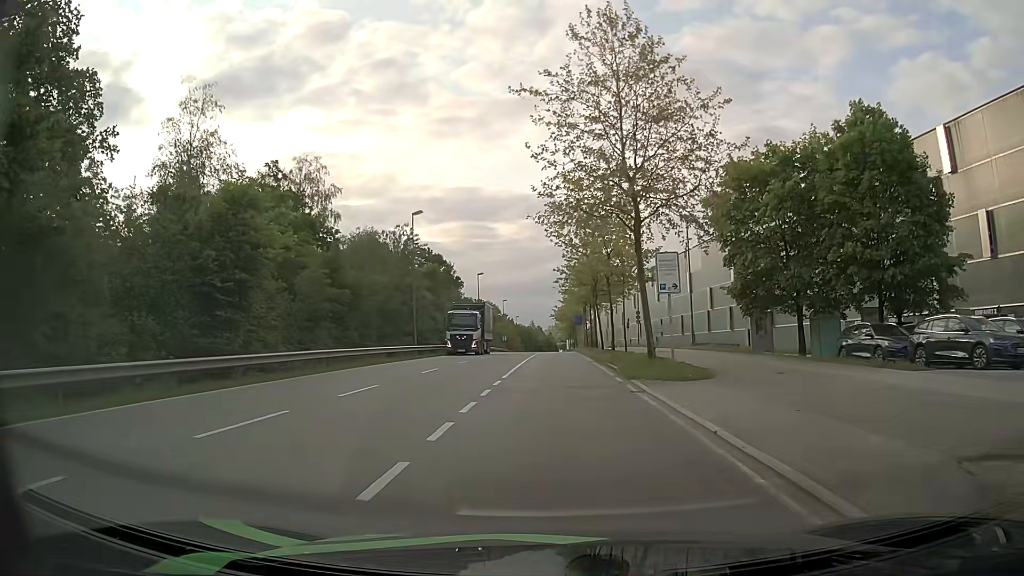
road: secondary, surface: asphalt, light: Day
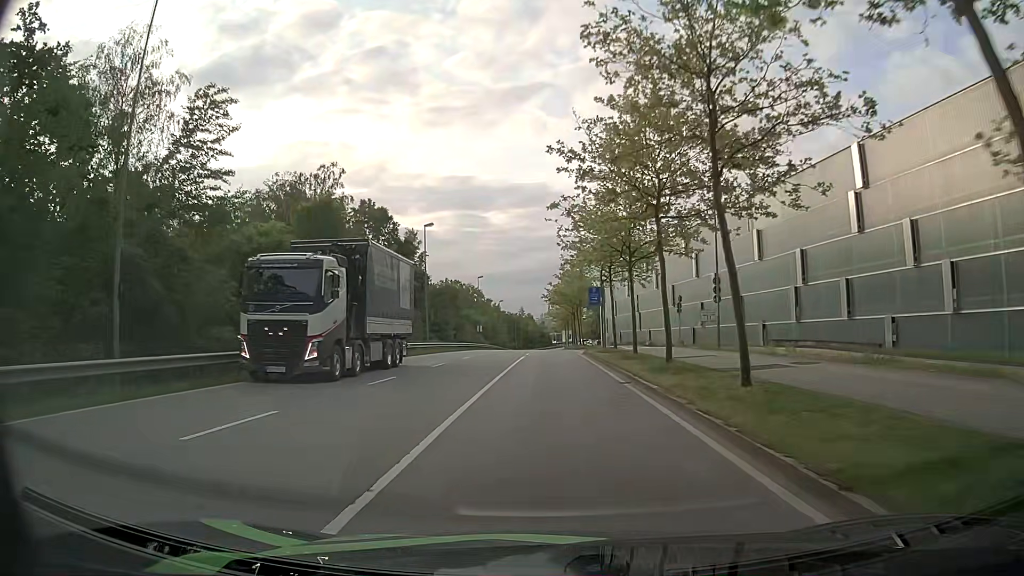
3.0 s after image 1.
(0.0, +33.9) m; +1°
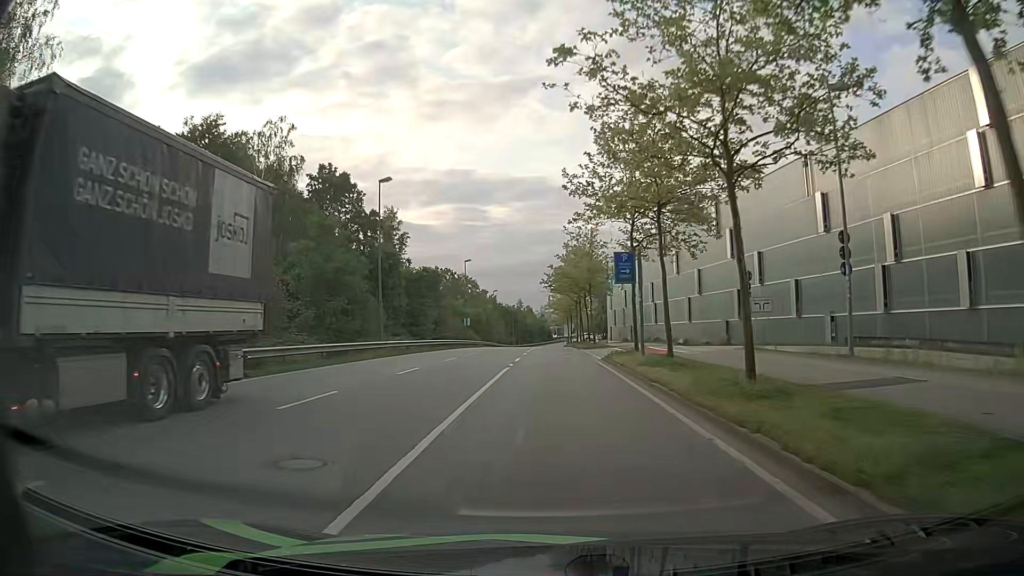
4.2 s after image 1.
(-0.1, +15.0) m; 0°
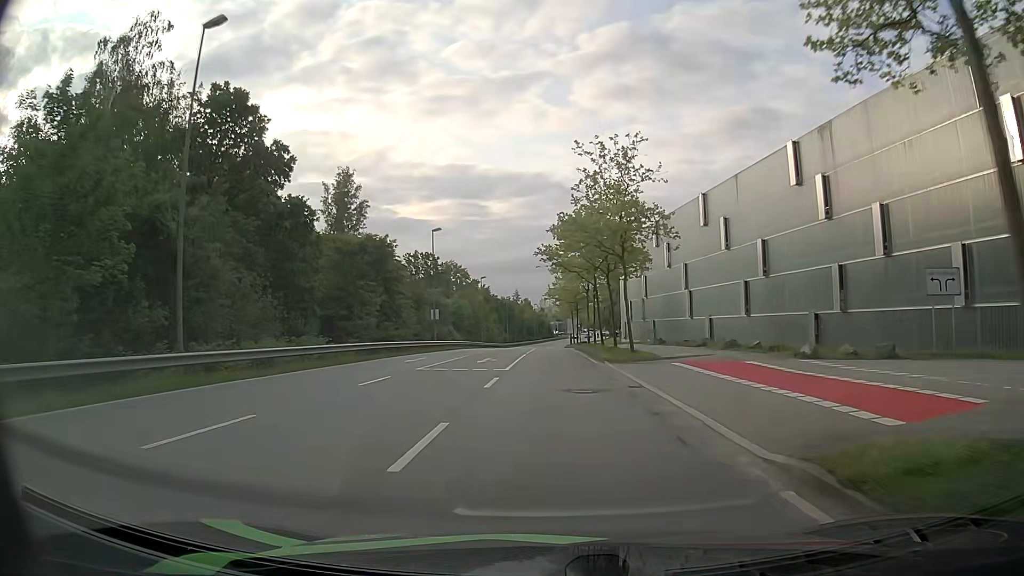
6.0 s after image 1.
(+0.1, +22.1) m; 0°
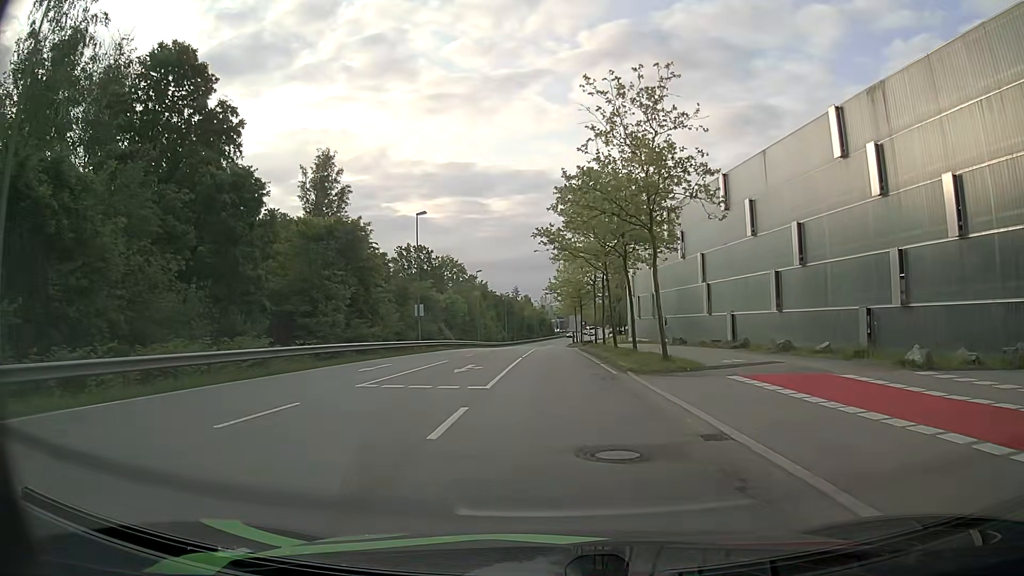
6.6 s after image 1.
(-0.1, +7.3) m; -1°
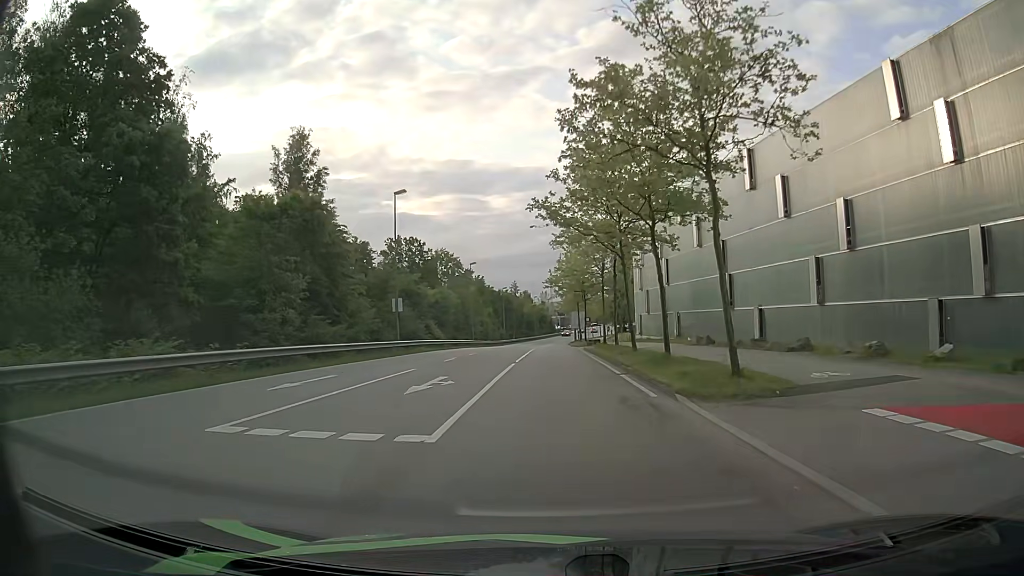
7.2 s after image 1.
(+0.1, +7.3) m; 0°
